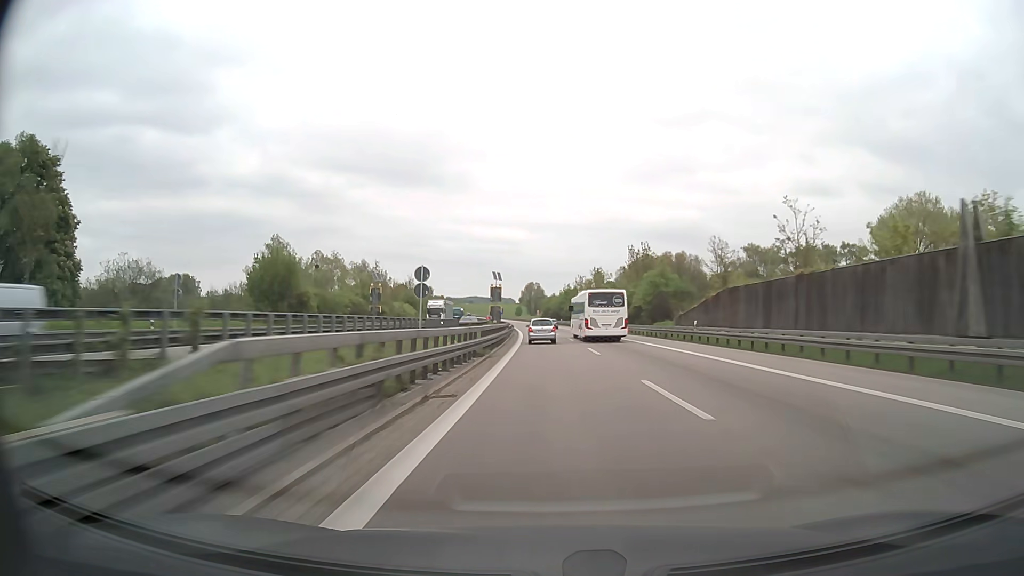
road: motorway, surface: asphalt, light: Day
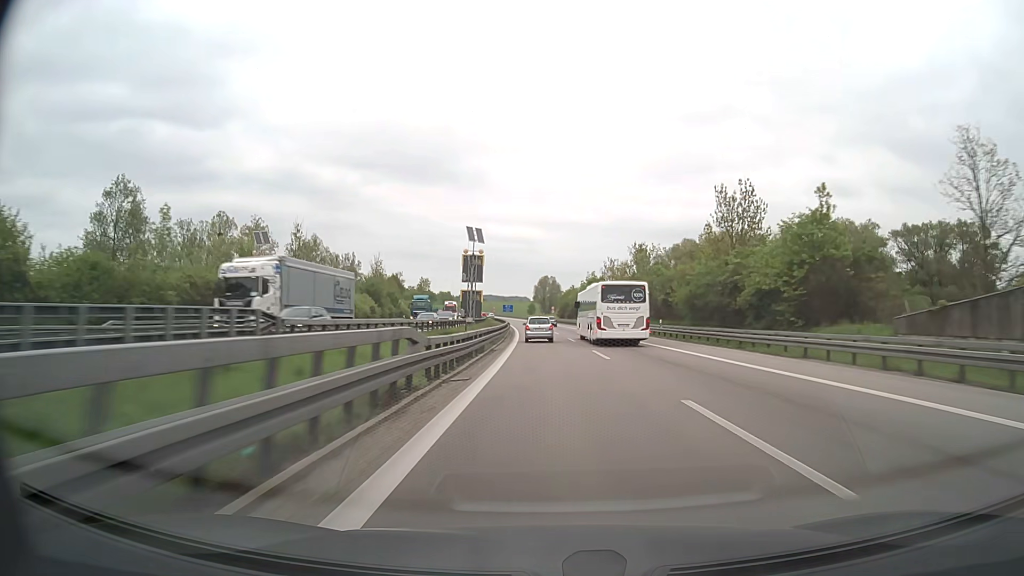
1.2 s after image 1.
(-0.3, +40.4) m; -1°
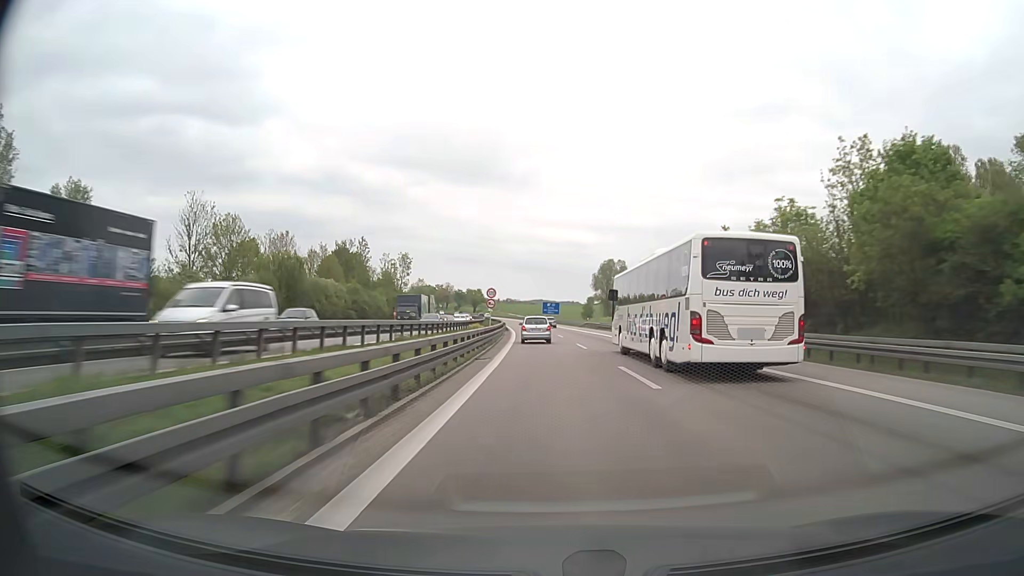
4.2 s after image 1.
(-3.5, +99.8) m; -4°
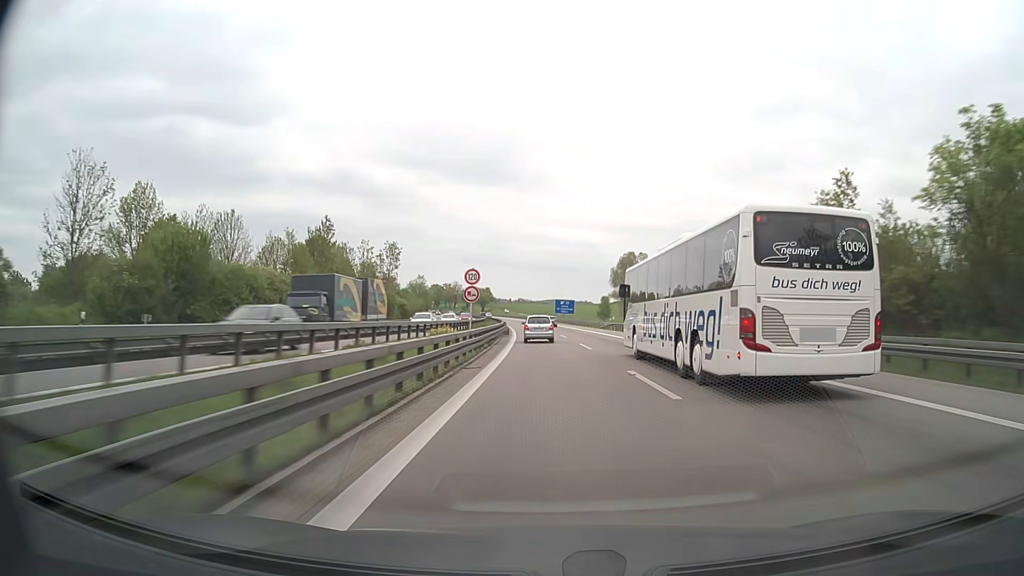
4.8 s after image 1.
(-0.2, +19.8) m; -1°
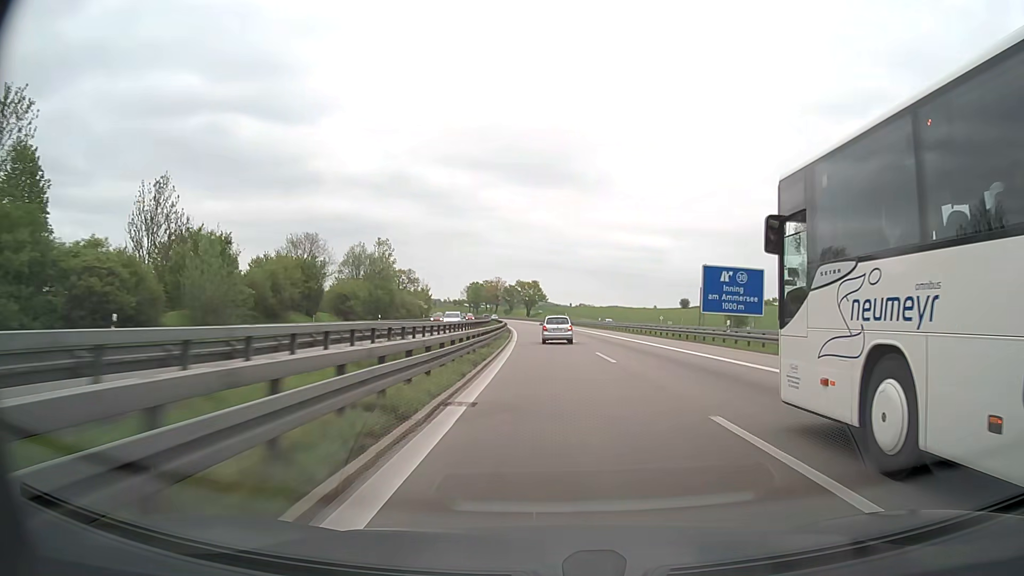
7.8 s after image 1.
(-4.1, +97.9) m; -5°
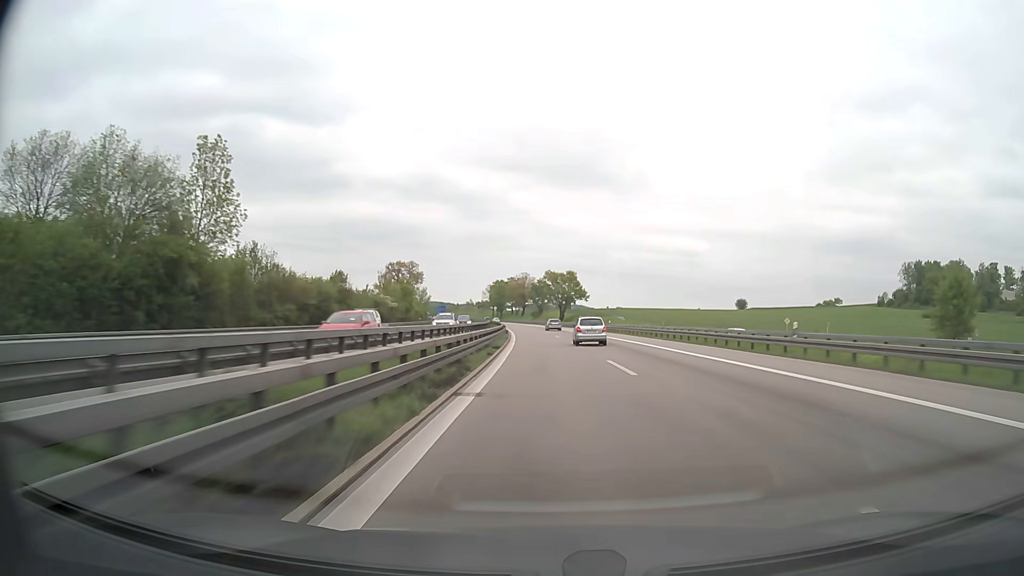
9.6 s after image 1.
(-1.3, +58.6) m; -3°
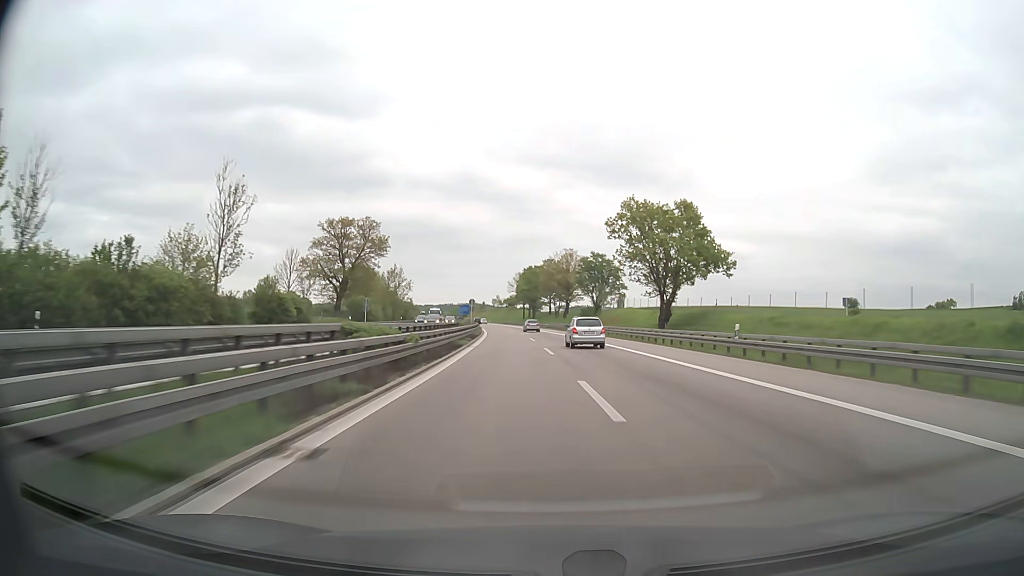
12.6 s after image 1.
(-3.3, +97.5) m; -4°
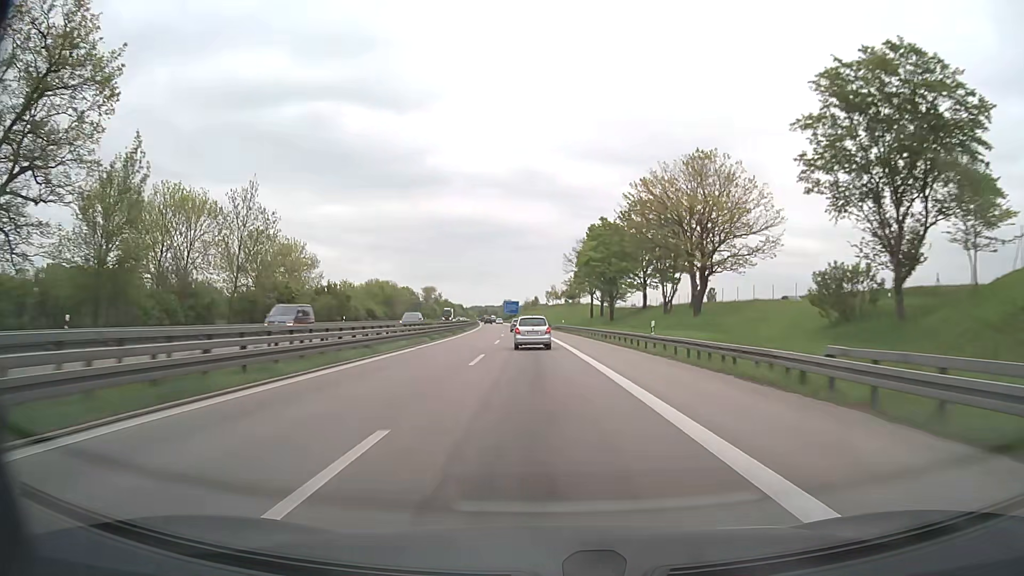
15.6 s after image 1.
(-3.4, +96.8) m; -5°
(0, +10) (0, +20) (-1, +30) (-1, +40) (-1, +50) (-2, +60) (-3, +70) (-3, +80) (-4, +90) (-5, +100) m
